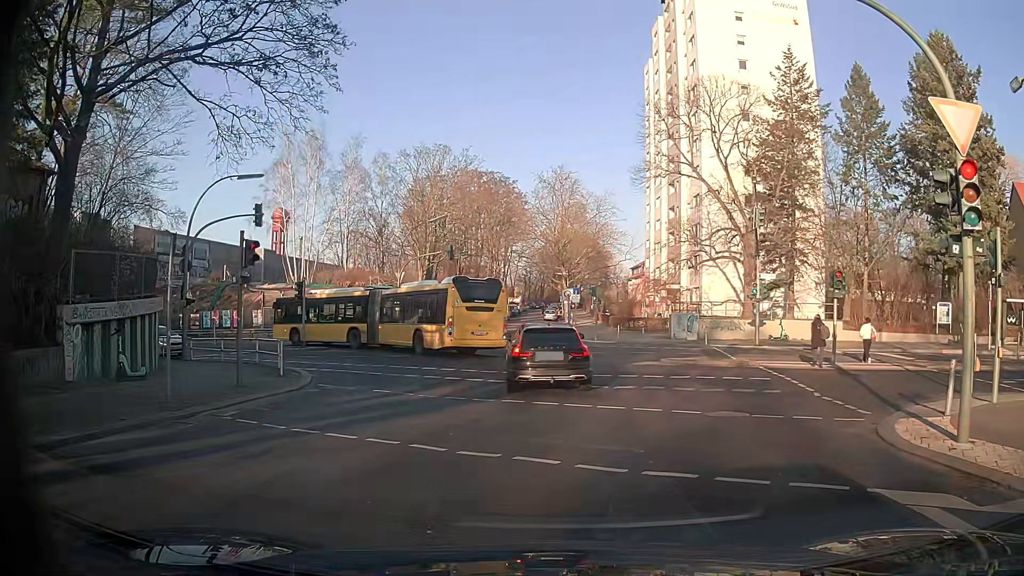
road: tertiary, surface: asphalt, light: Day
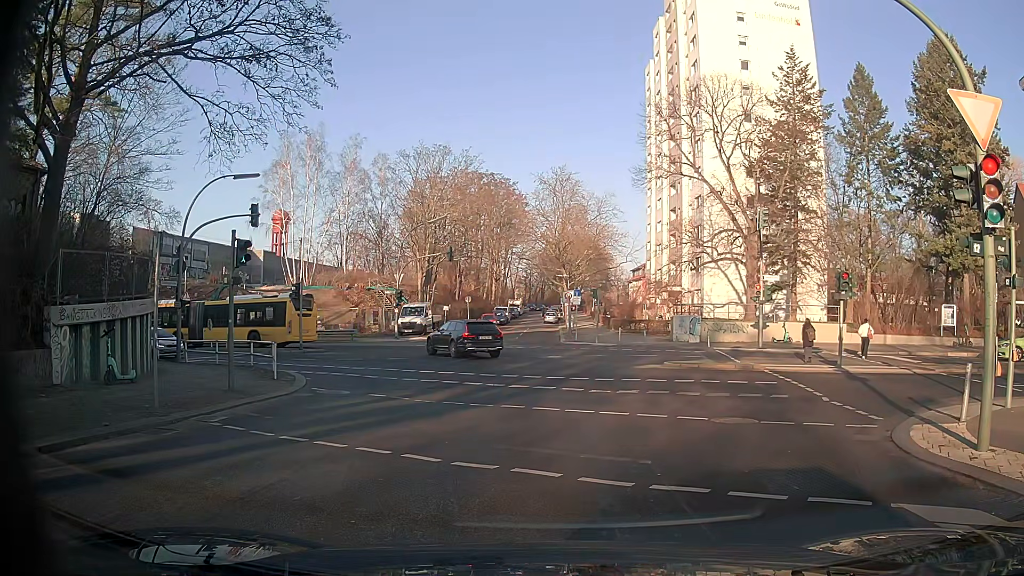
(0.0, +0.5) m; 0°
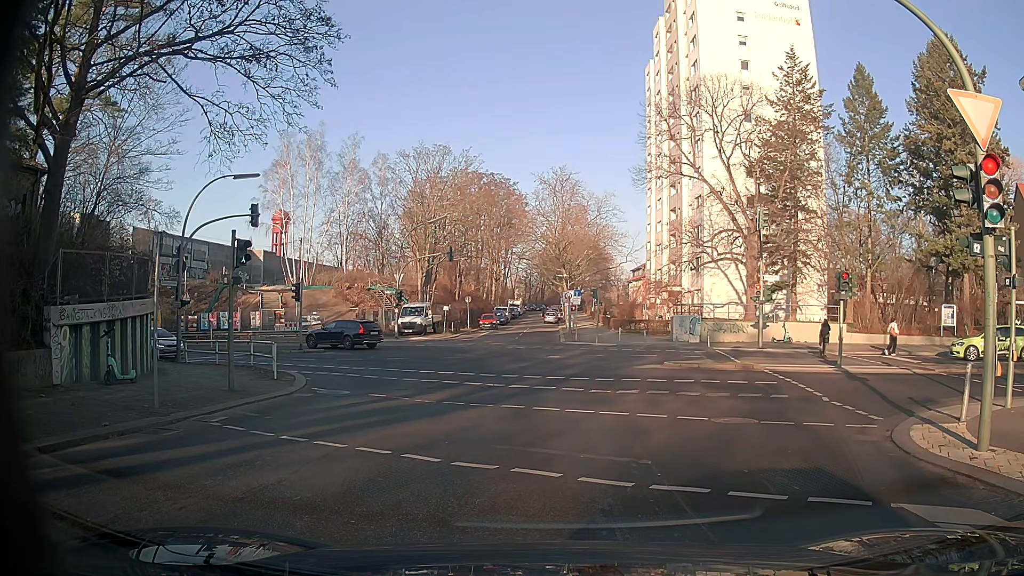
(0.0, 0.0) m; 0°
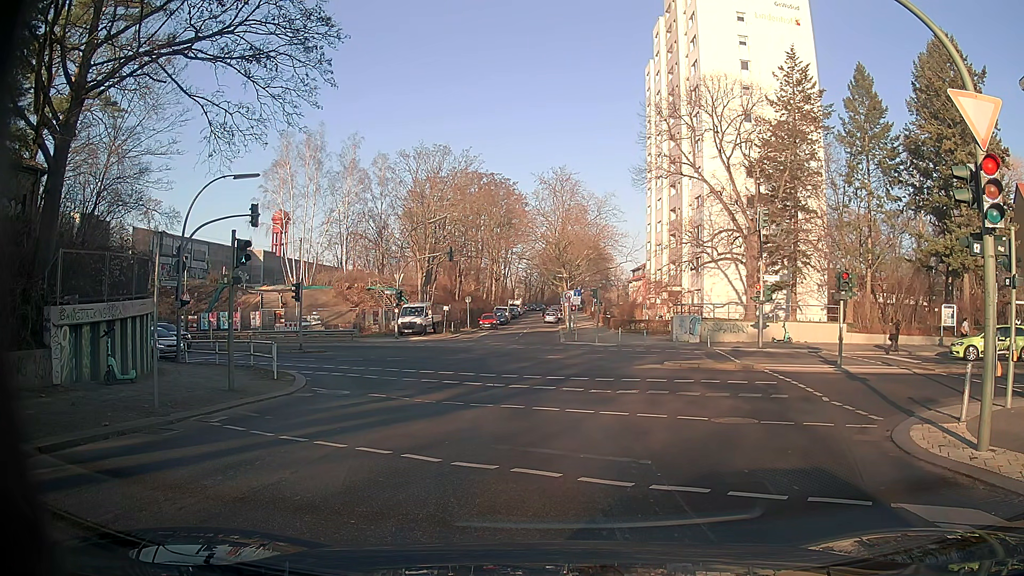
(0.0, 0.0) m; 0°
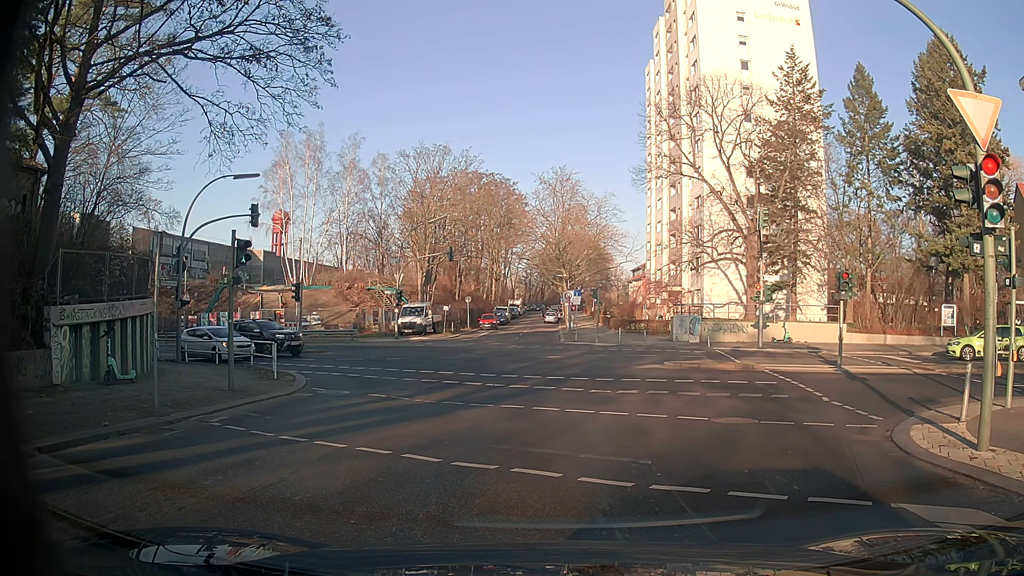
(0.0, 0.0) m; 0°
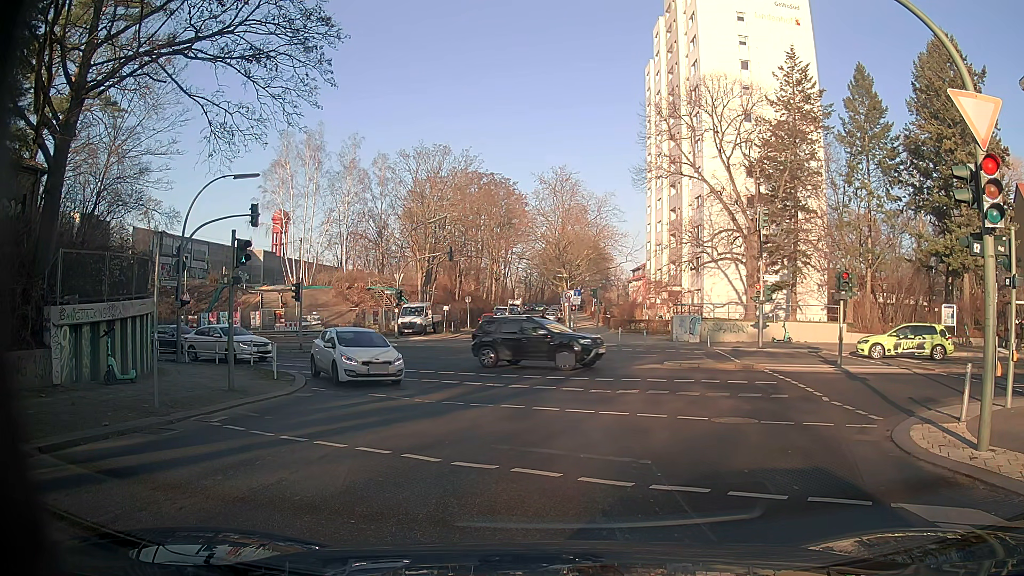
(0.0, 0.0) m; 0°
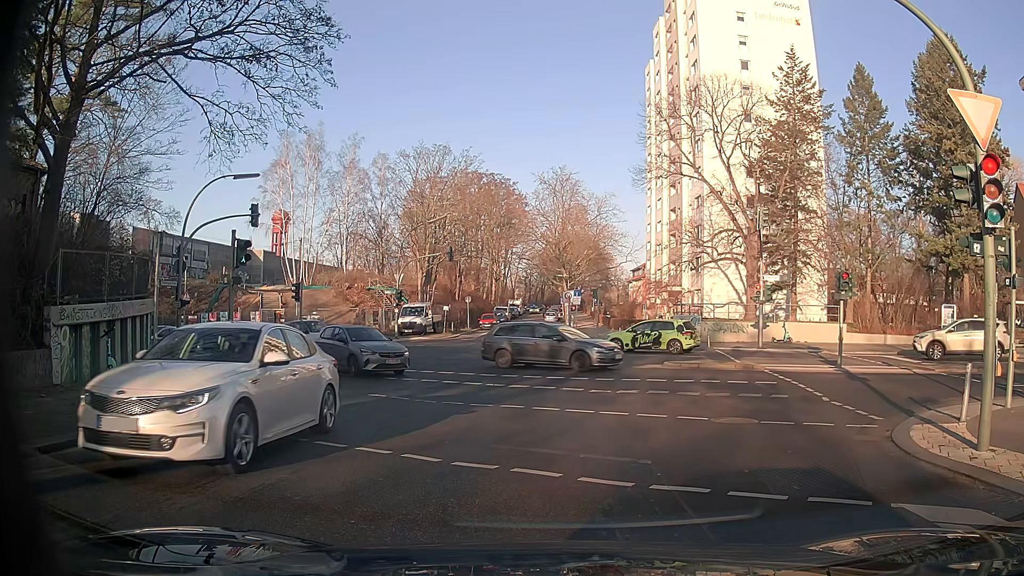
(0.0, 0.0) m; 0°
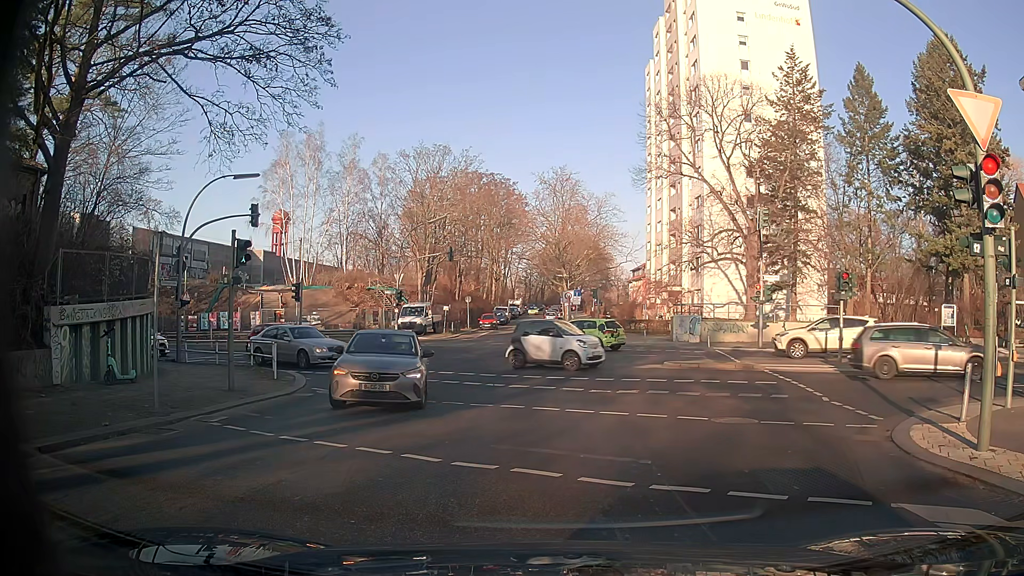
(0.0, 0.0) m; 0°
(0, +10) (-1, +20) (-3, +30) (-10, +37) (-19, +40) (-29, +42) (-39, +44) (-49, +45) (-59, +46) (-69, +46) m
